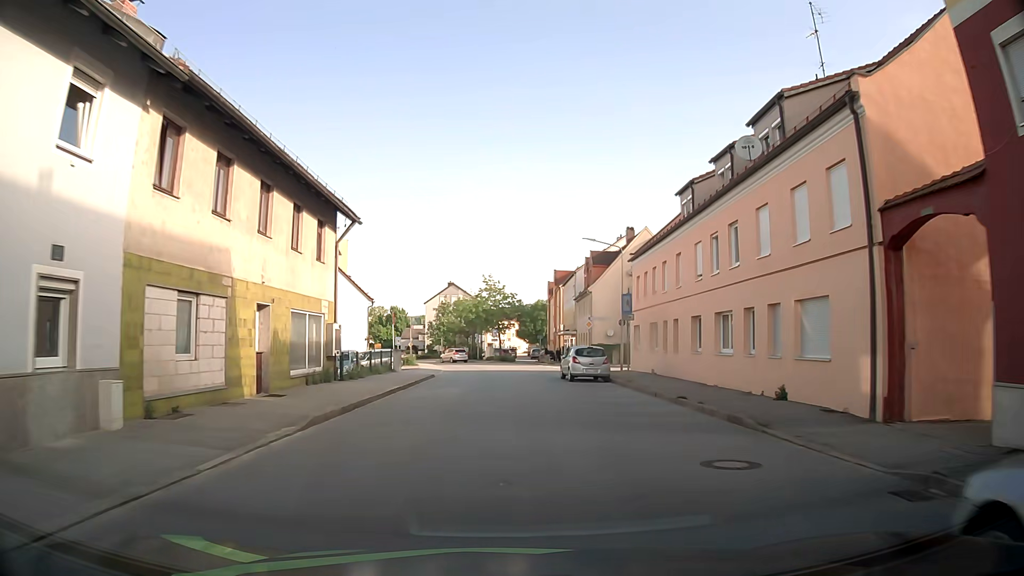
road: tertiary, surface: asphalt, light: Day
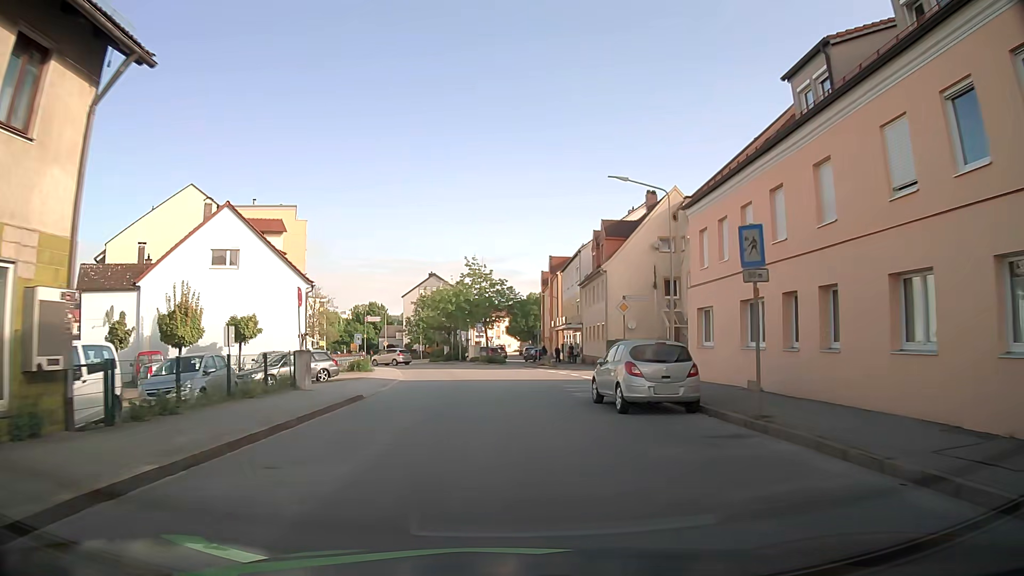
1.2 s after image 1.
(0.0, +14.4) m; +1°
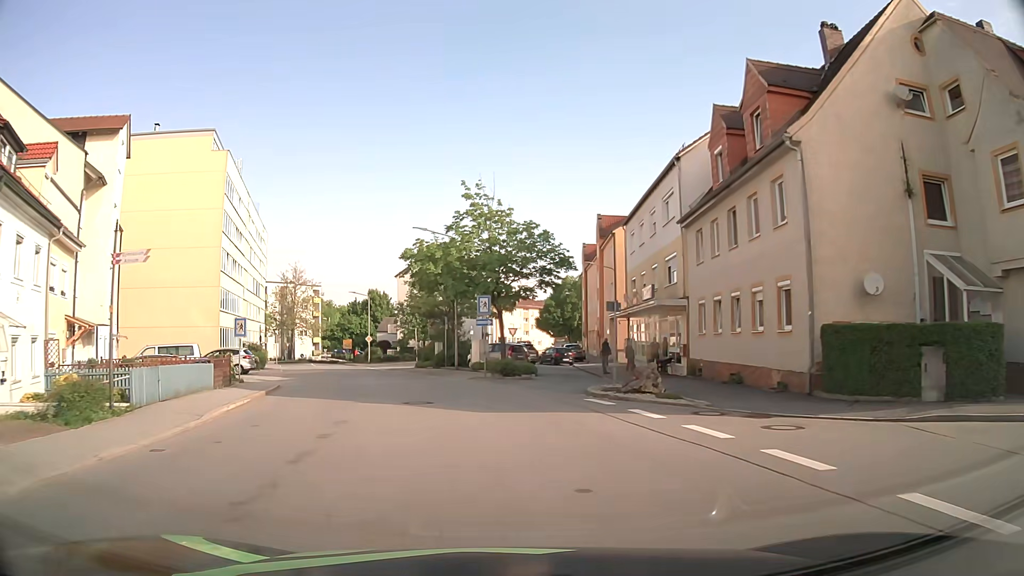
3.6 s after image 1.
(+0.1, +28.2) m; -2°
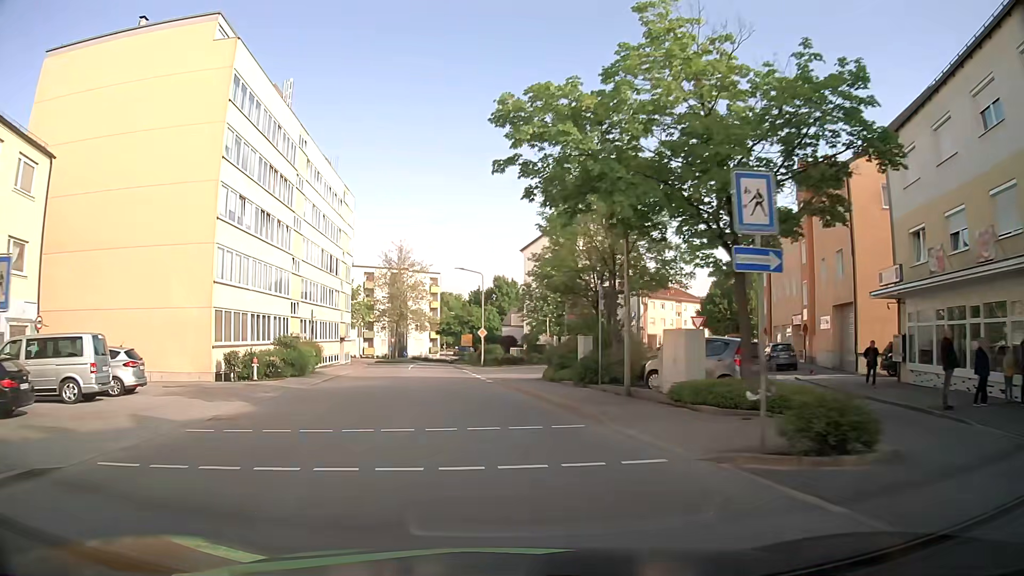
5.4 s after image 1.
(-2.1, +20.1) m; -12°
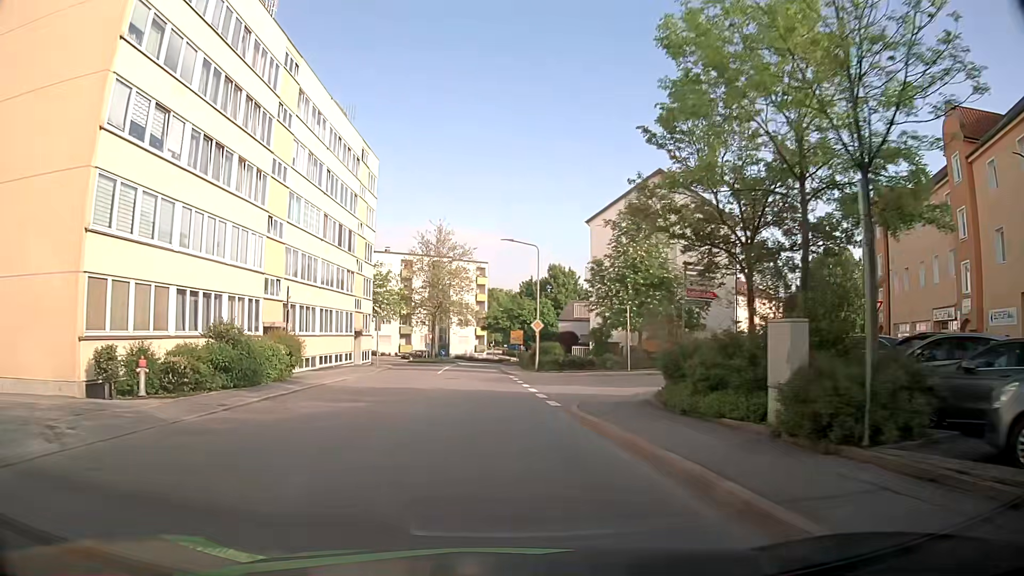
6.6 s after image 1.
(-0.8, +13.4) m; -5°
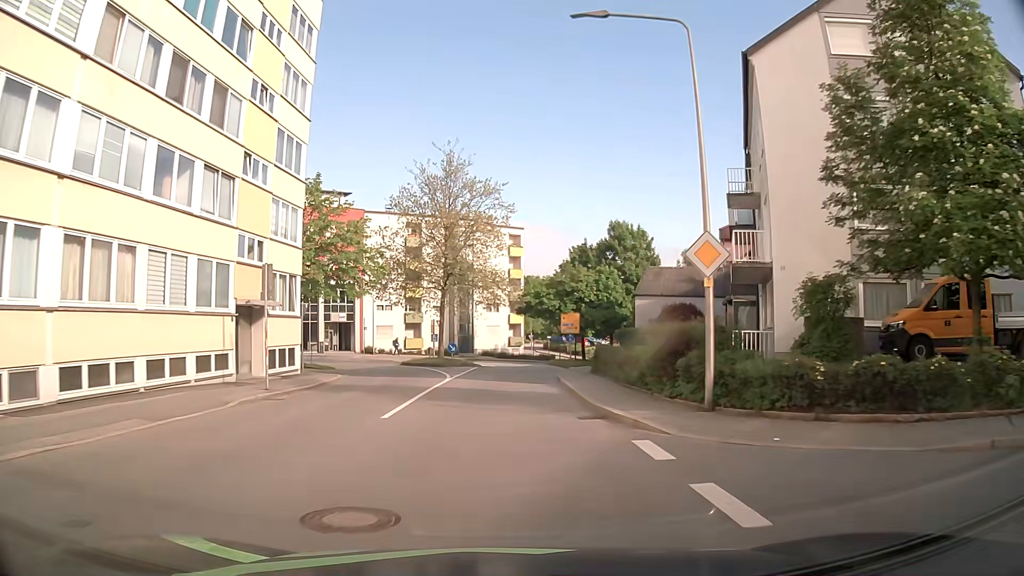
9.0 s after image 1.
(-0.6, +27.3) m; -2°
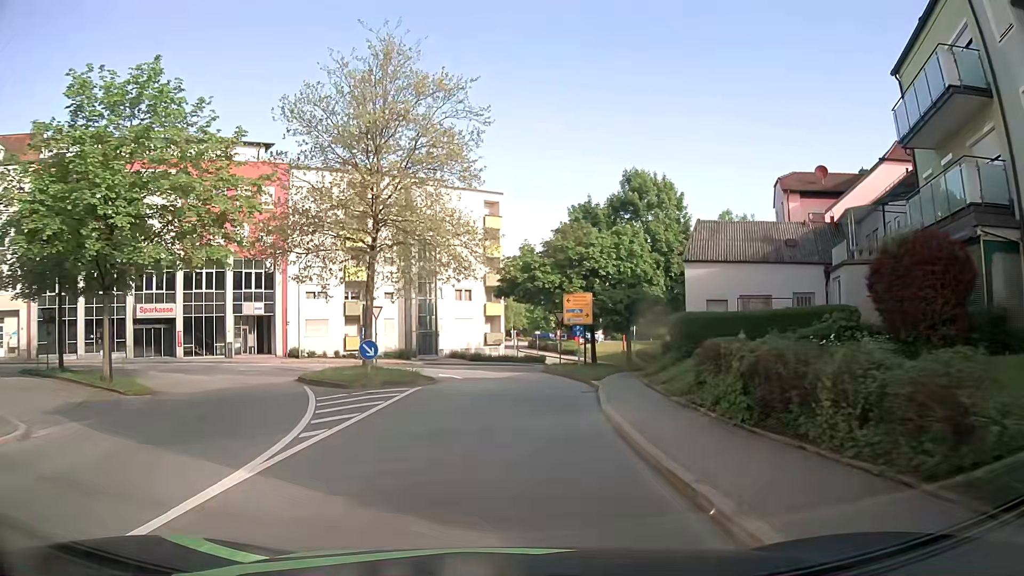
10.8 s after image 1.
(+0.3, +19.3) m; +2°
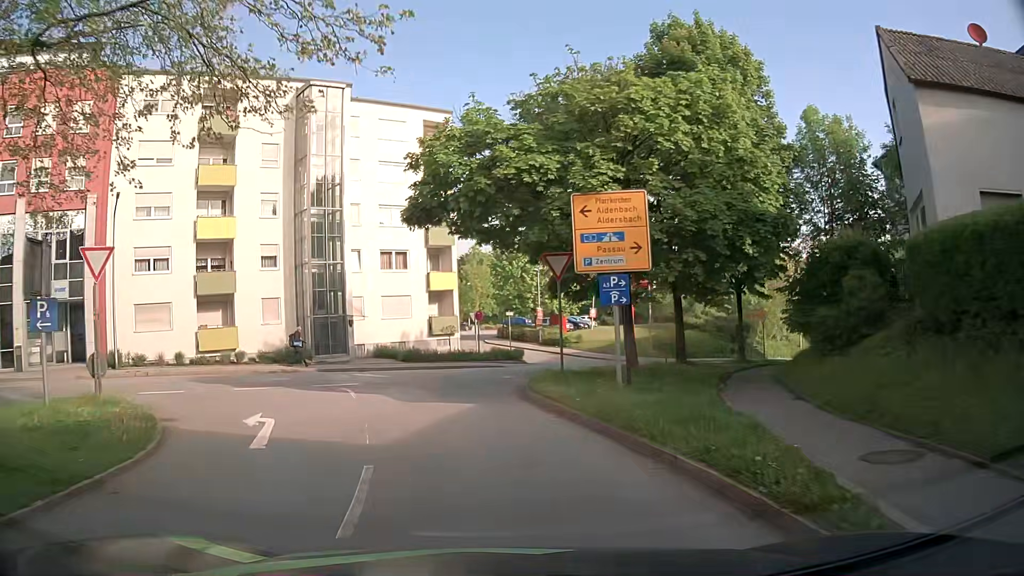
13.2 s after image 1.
(+0.8, +22.0) m; +1°
